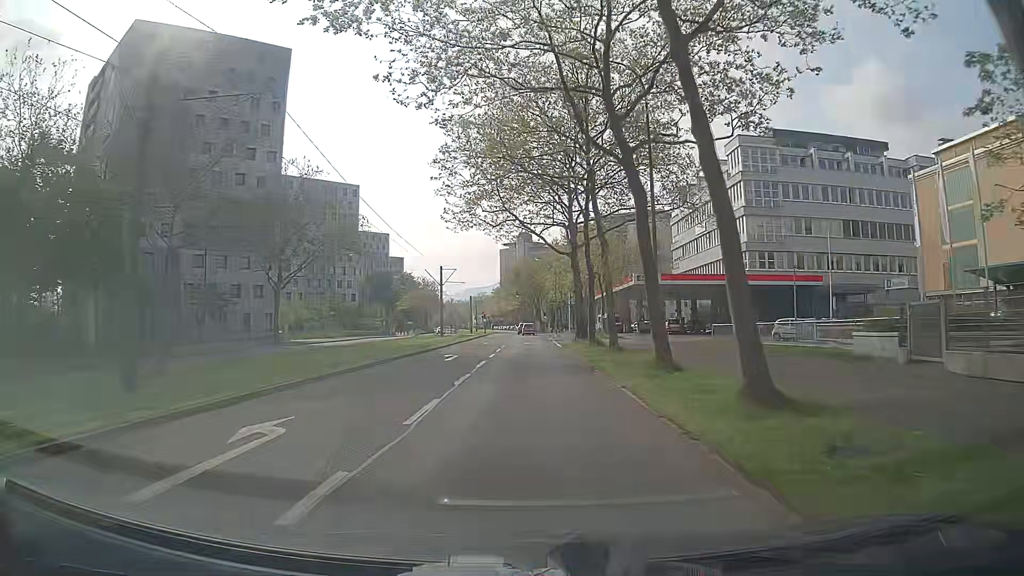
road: tertiary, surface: asphalt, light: Day
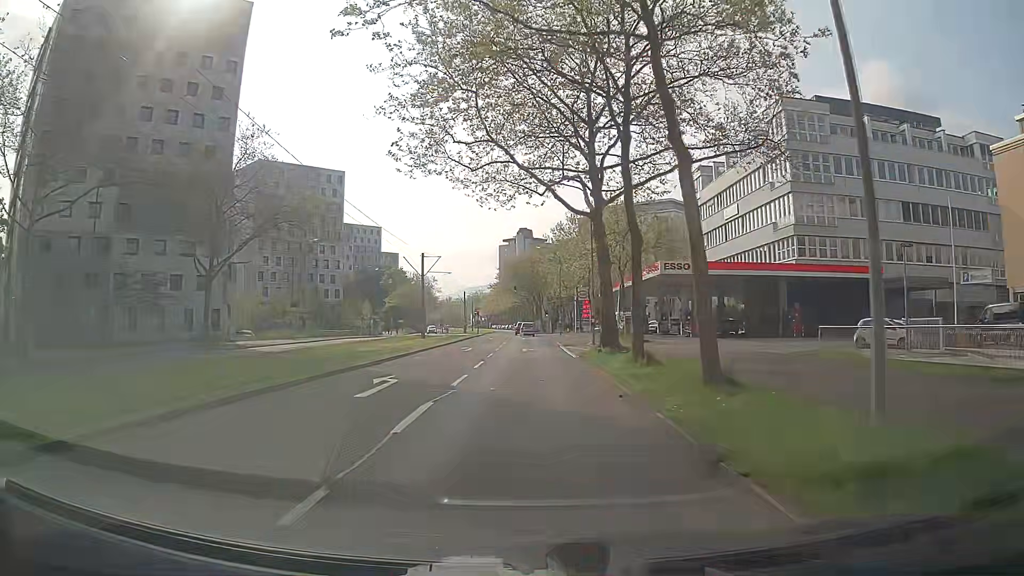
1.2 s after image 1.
(-0.1, +12.7) m; 0°
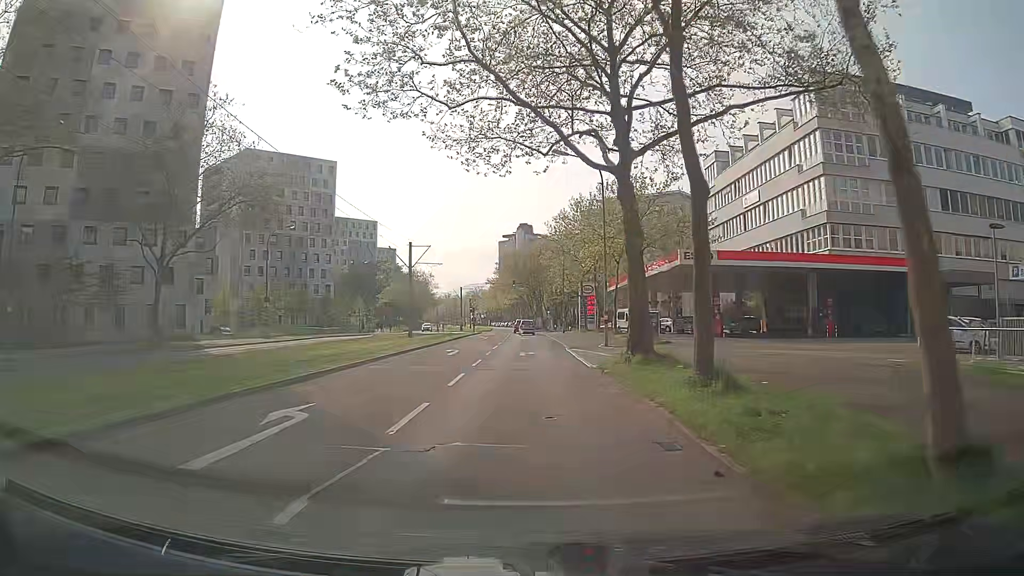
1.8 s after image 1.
(0.0, +6.4) m; 0°
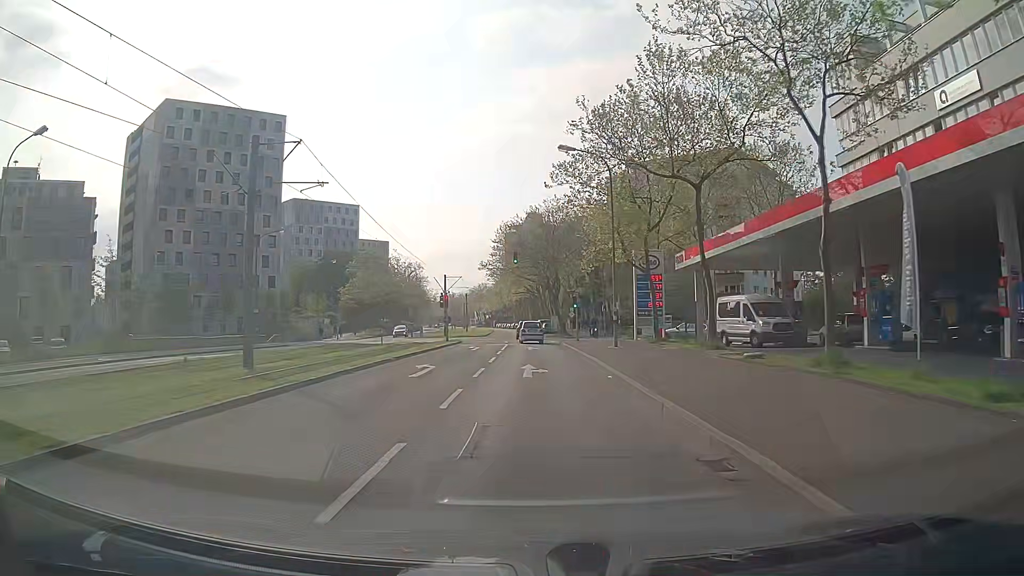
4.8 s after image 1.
(-0.1, +33.2) m; -1°
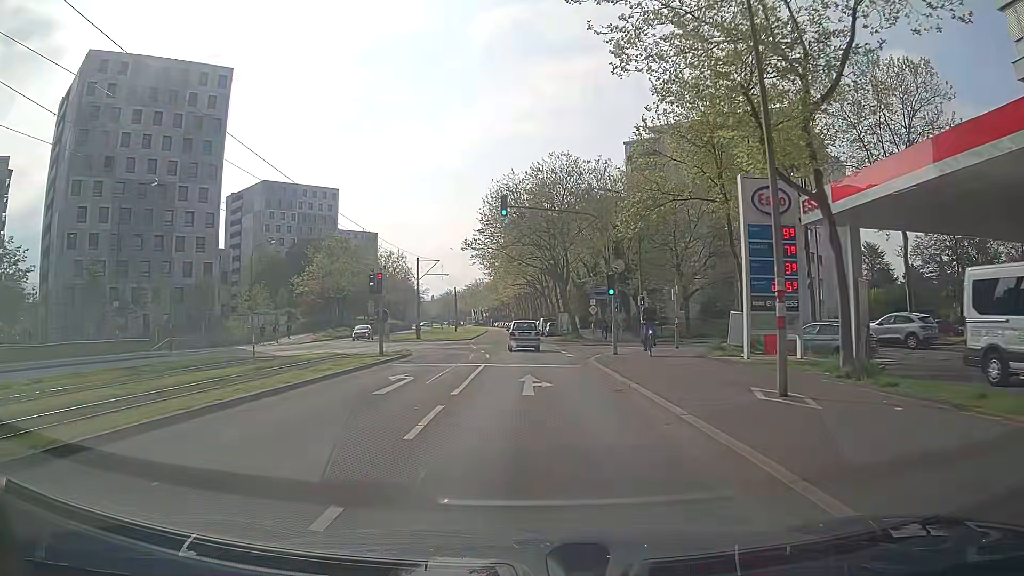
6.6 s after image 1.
(+0.1, +20.6) m; 0°
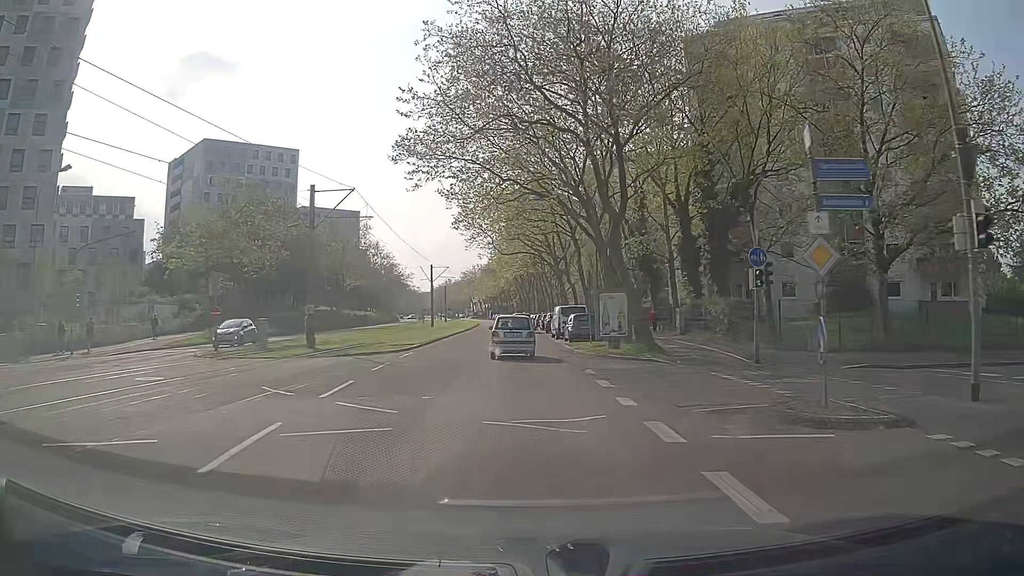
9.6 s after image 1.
(-0.2, +31.7) m; 0°
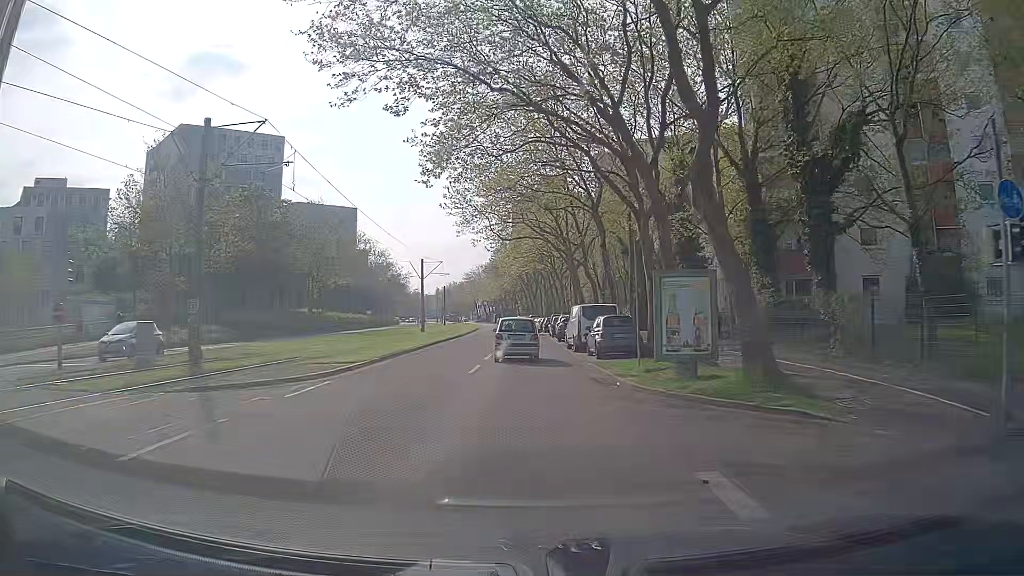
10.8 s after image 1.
(-0.1, +11.8) m; 0°
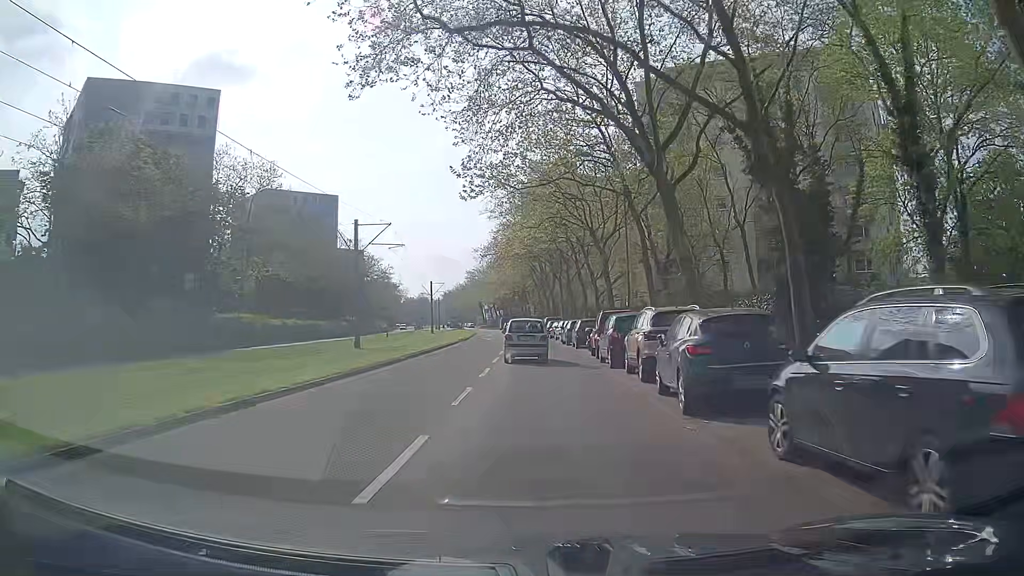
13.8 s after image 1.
(-0.5, +30.7) m; -1°
(0, +10) (0, +20) (0, +30) (0, +40) (-1, +50) (-1, +60) (-2, +70) (-2, +80) (-3, +90) (-4, +100) m
